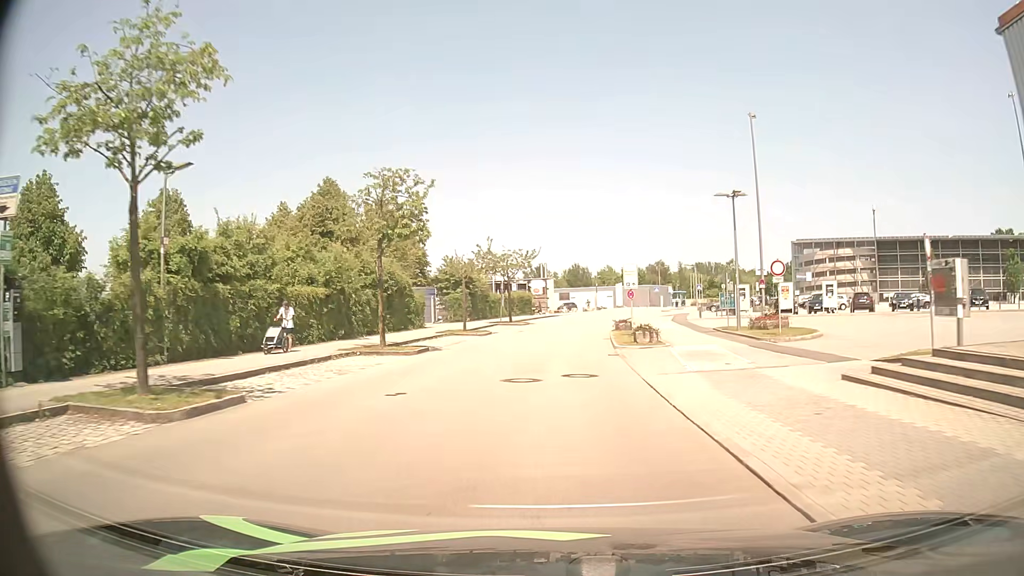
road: residential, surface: asphalt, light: Day
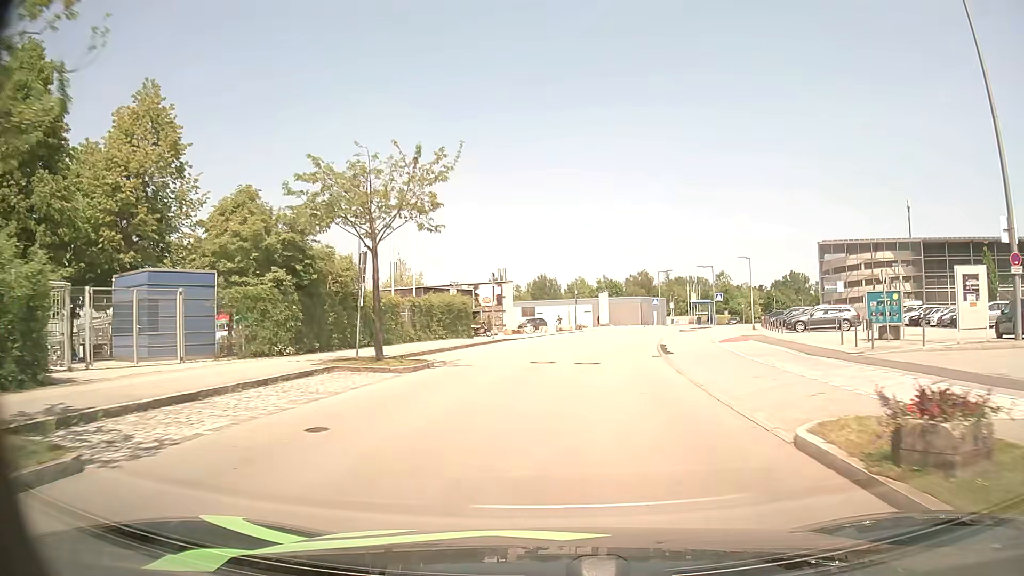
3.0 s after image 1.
(+0.5, +32.9) m; +3°
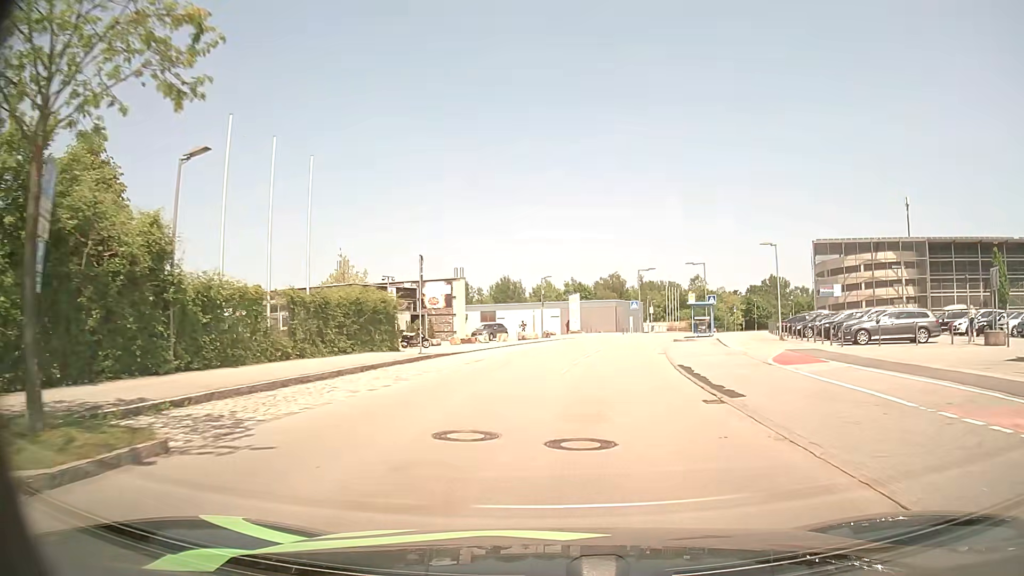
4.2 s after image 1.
(+0.3, +12.4) m; +3°
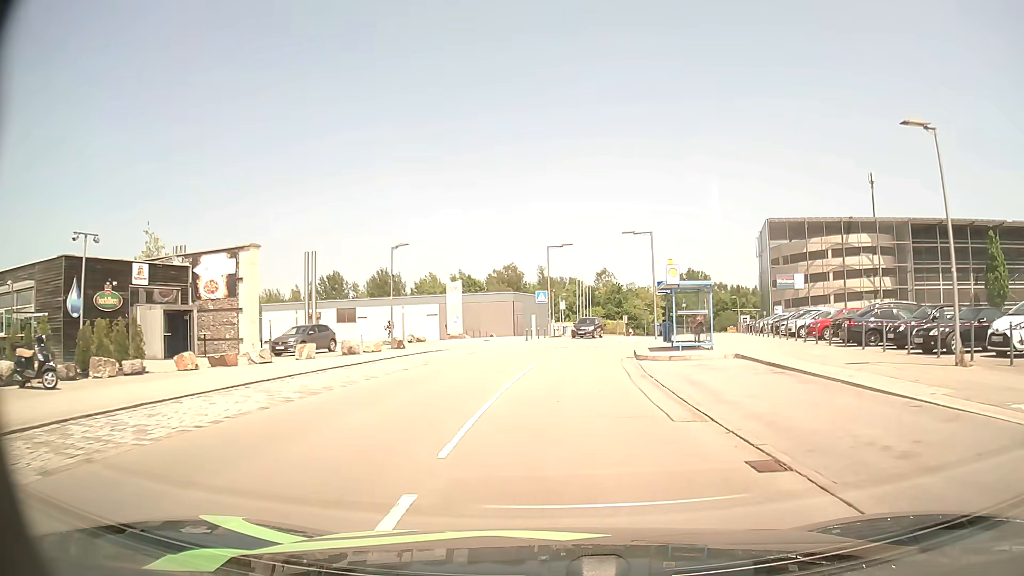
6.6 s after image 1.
(+1.8, +23.5) m; +9°
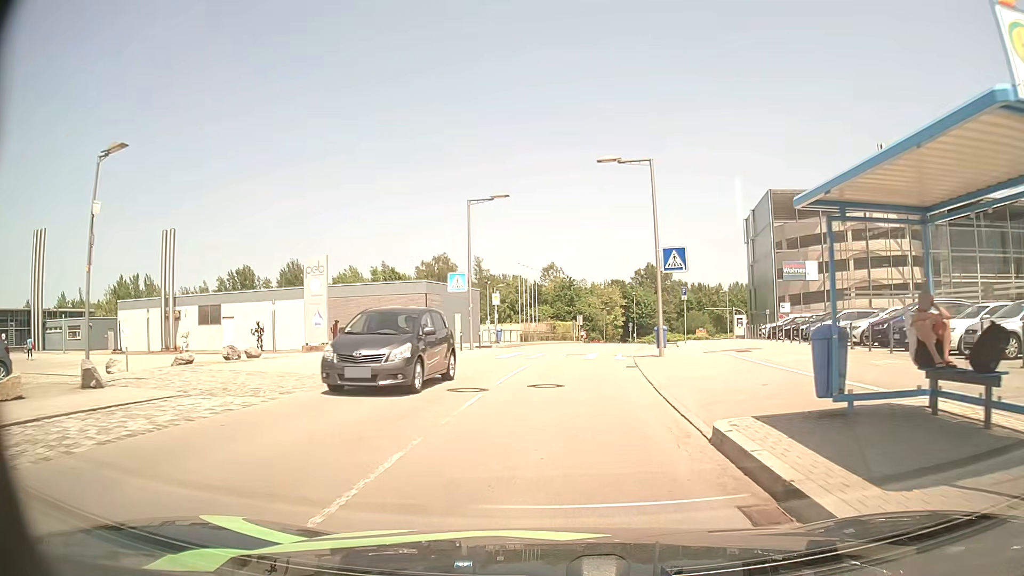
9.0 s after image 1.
(+1.0, +20.4) m; +5°
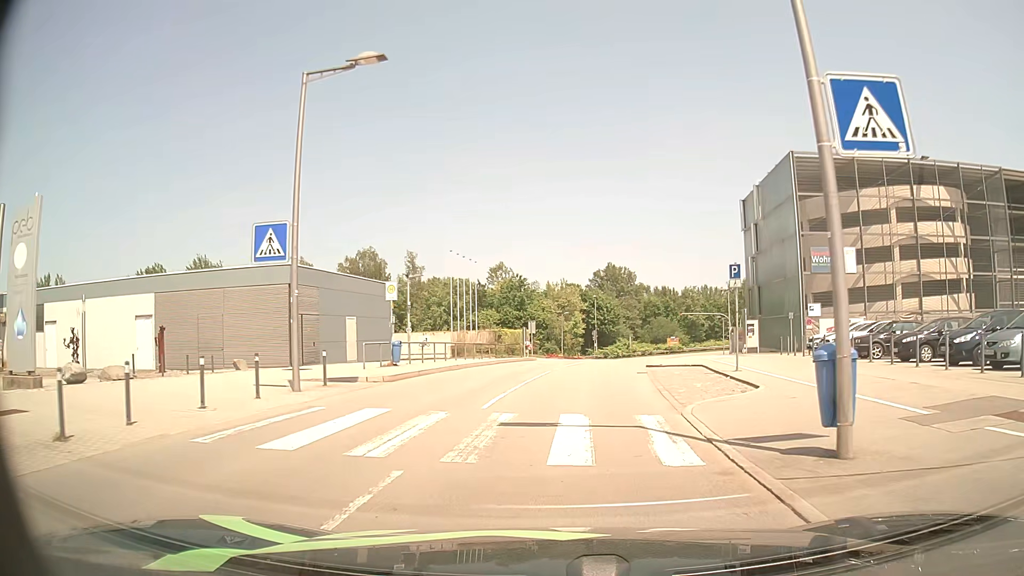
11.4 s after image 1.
(+0.6, +17.6) m; +4°
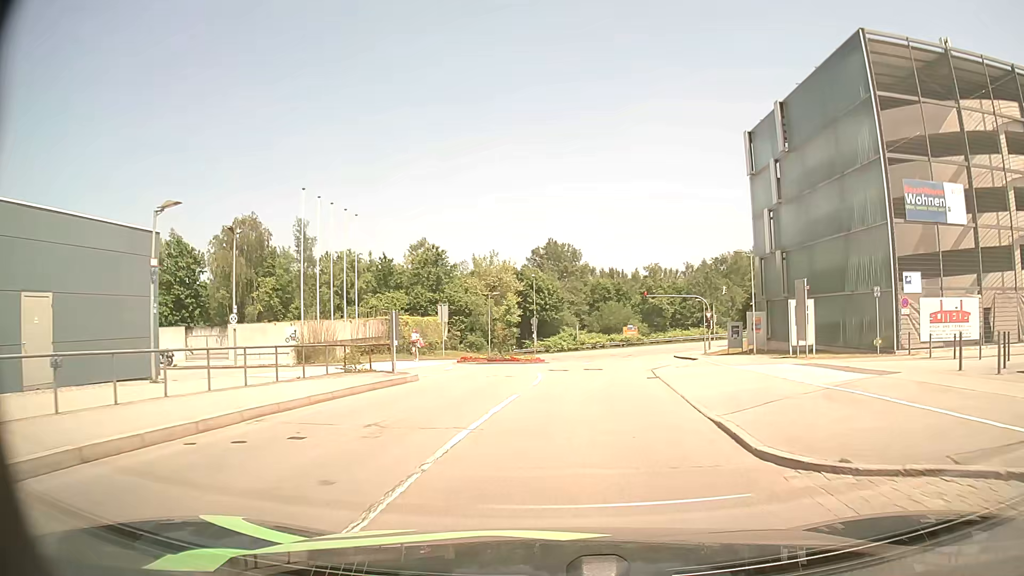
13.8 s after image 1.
(+0.9, +20.9) m; +5°
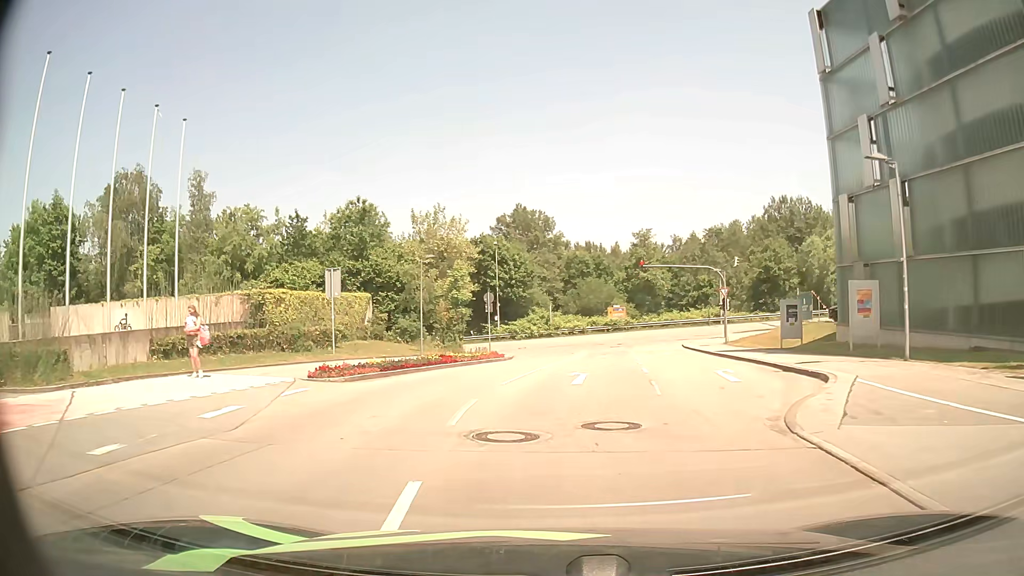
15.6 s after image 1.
(+0.4, +17.5) m; +2°
(0, +10) (+1, +20) (+2, +30) (+3, +40) (+4, +50) (+1, +59) (-7, +65) (-17, +68) (-27, +68) (-37, +68) m
